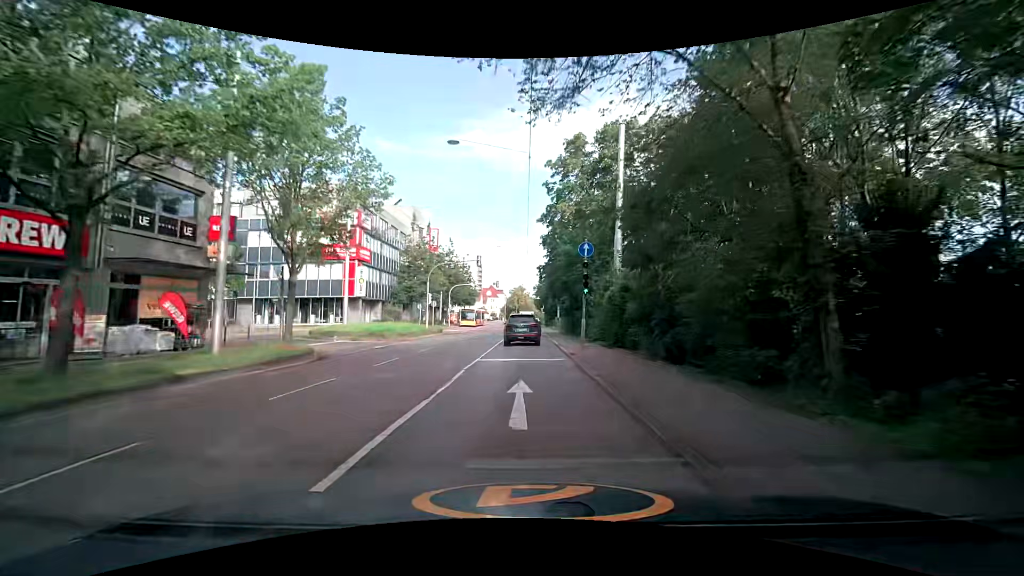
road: secondary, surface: asphalt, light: Day
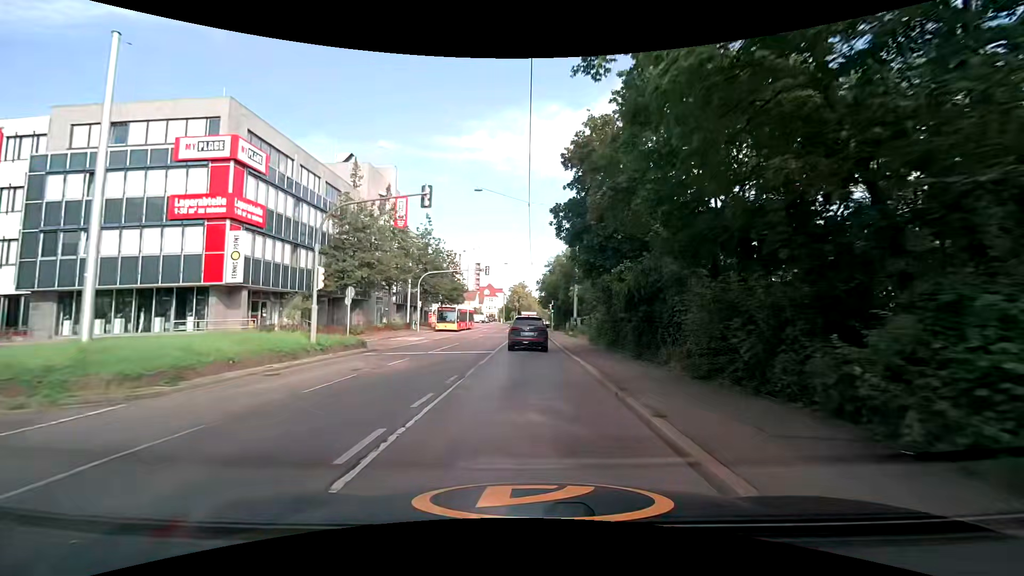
(+0.1, +22.9) m; 0°
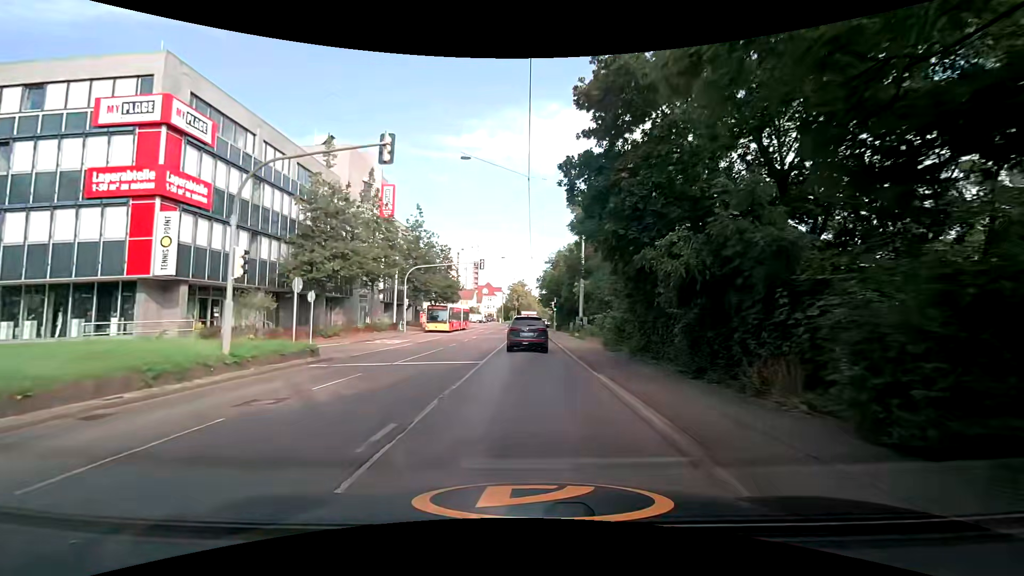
(0.0, +5.6) m; 0°
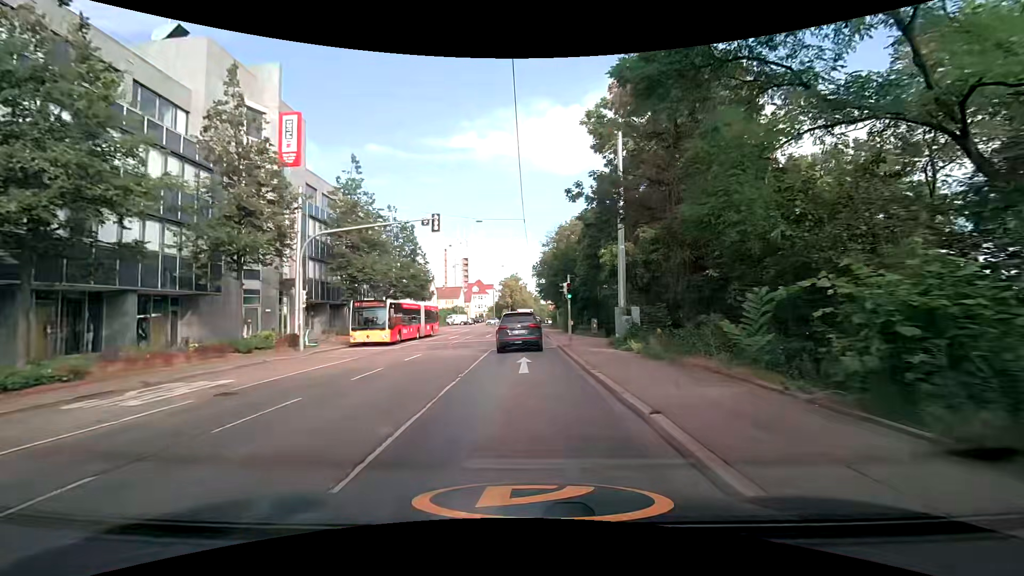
(+0.4, +20.9) m; 0°
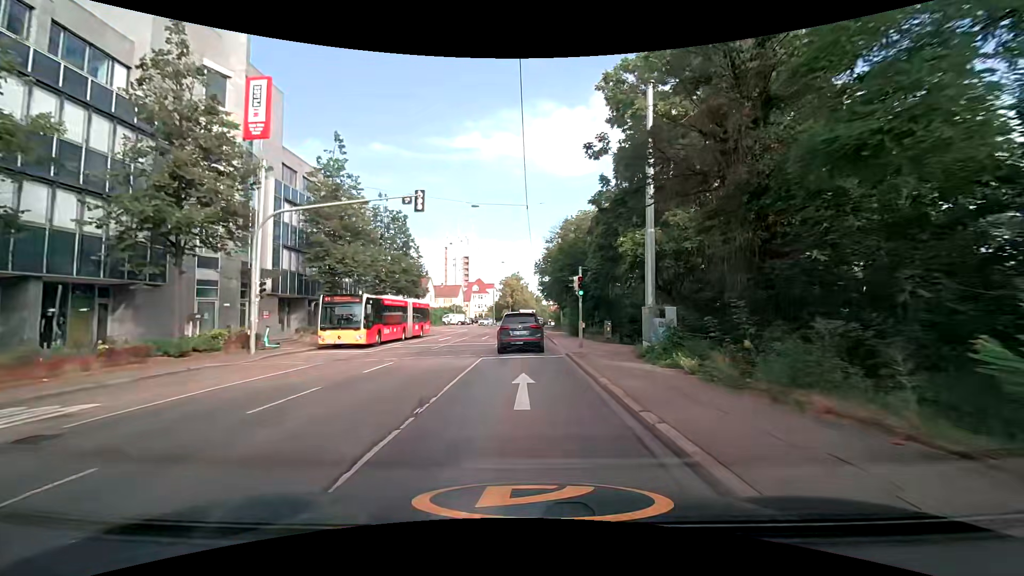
(+0.1, +4.8) m; +1°
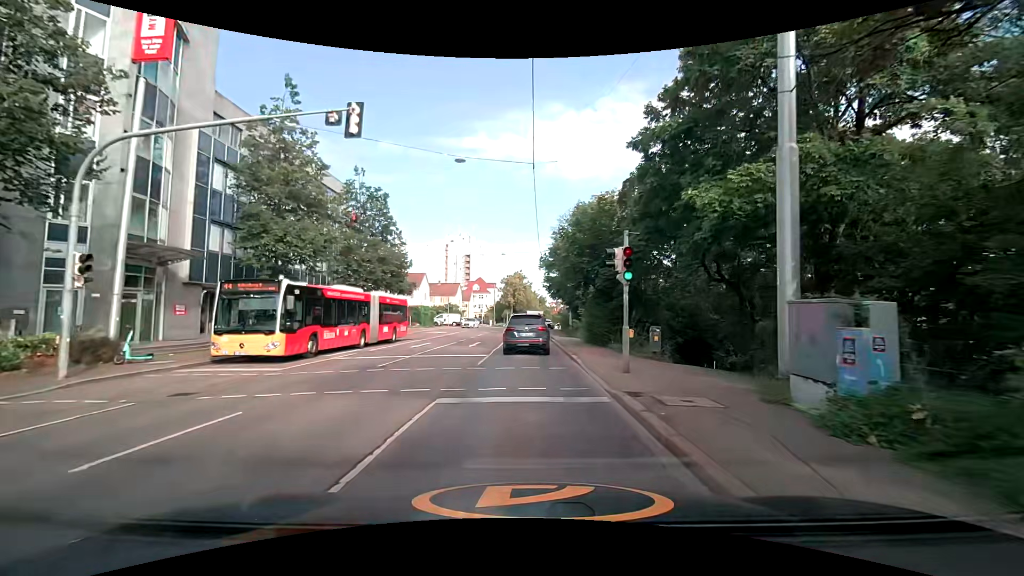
(0.0, +9.1) m; 0°
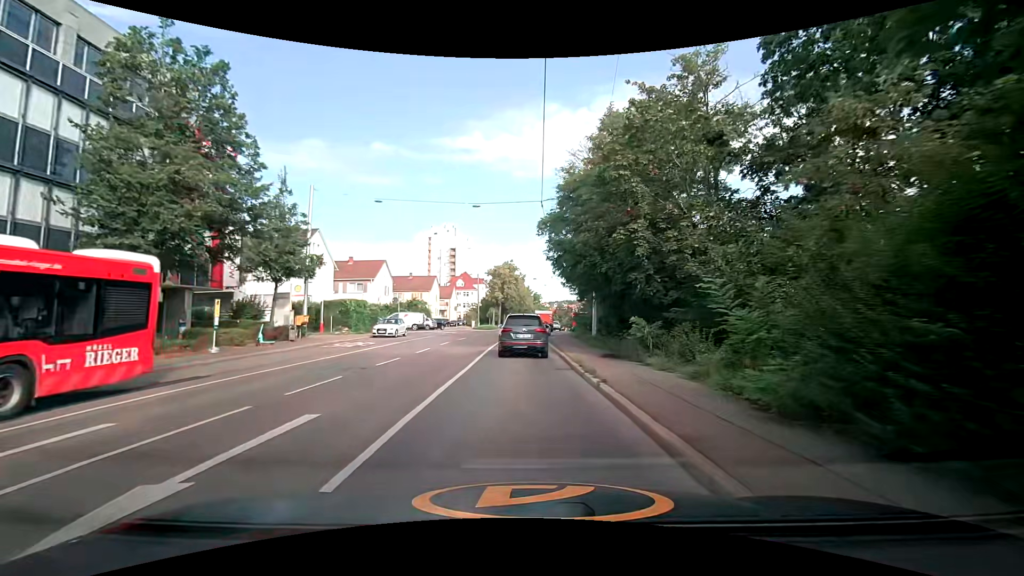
(+0.1, +23.3) m; +1°
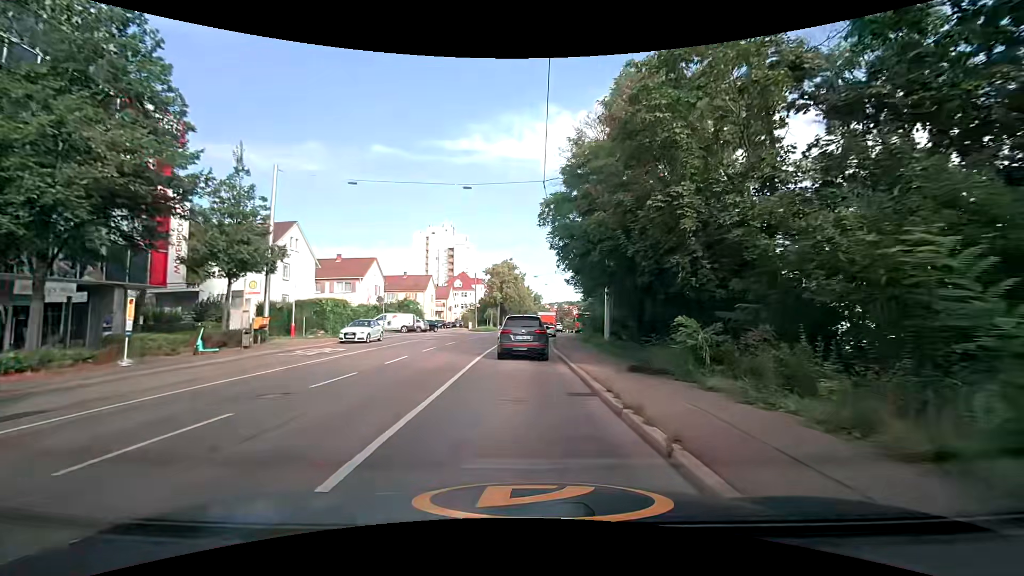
(0.0, +4.7) m; 0°
(0, +10) (0, +20) (0, +30) (+1, +40) (+2, +50) (+2, +60) (+3, +70) (+4, +80) (+5, +90) (+6, +100) m
